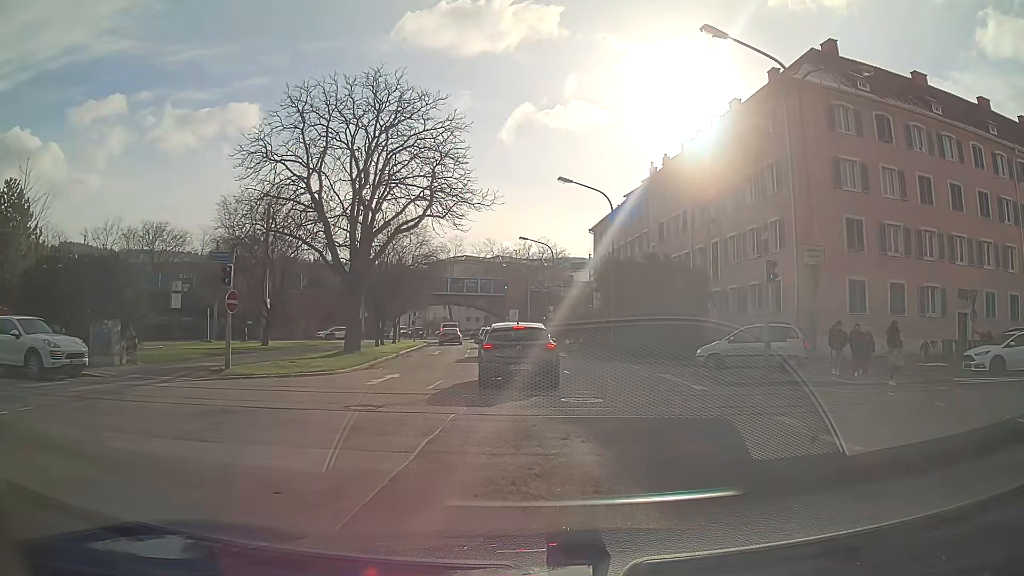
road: primary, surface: asphalt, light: Day
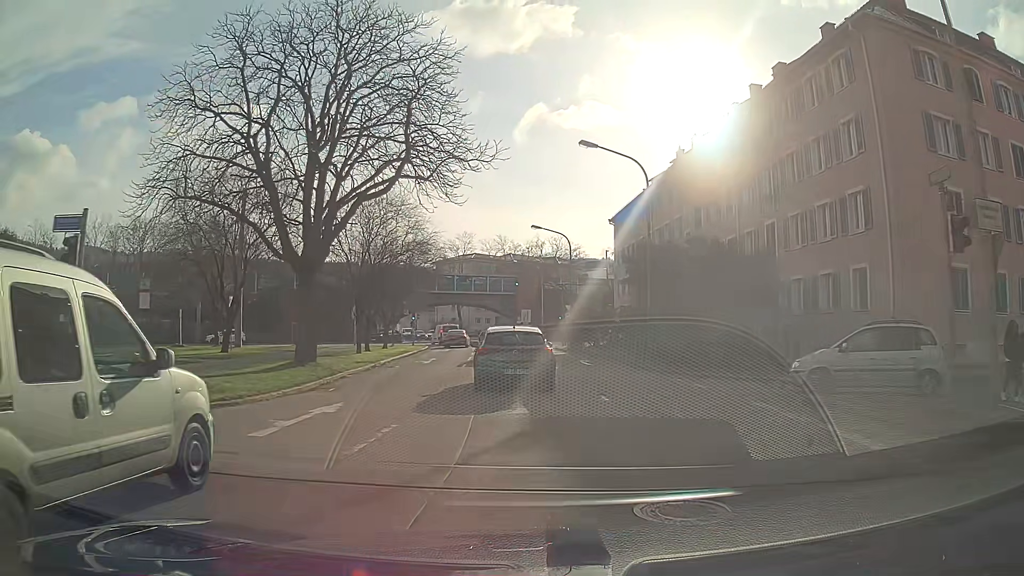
(-0.1, +7.6) m; 0°
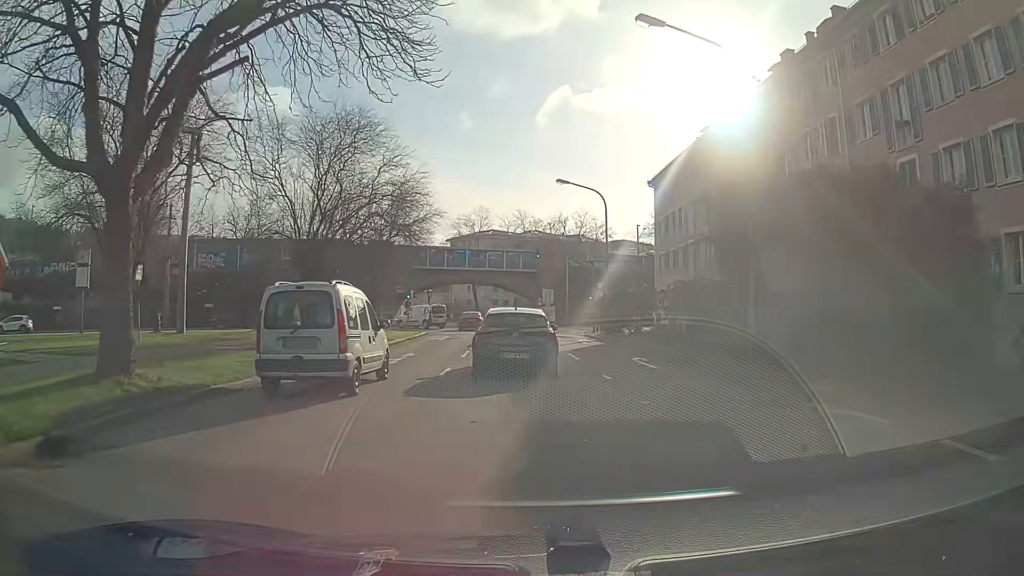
(-0.2, +11.2) m; -3°
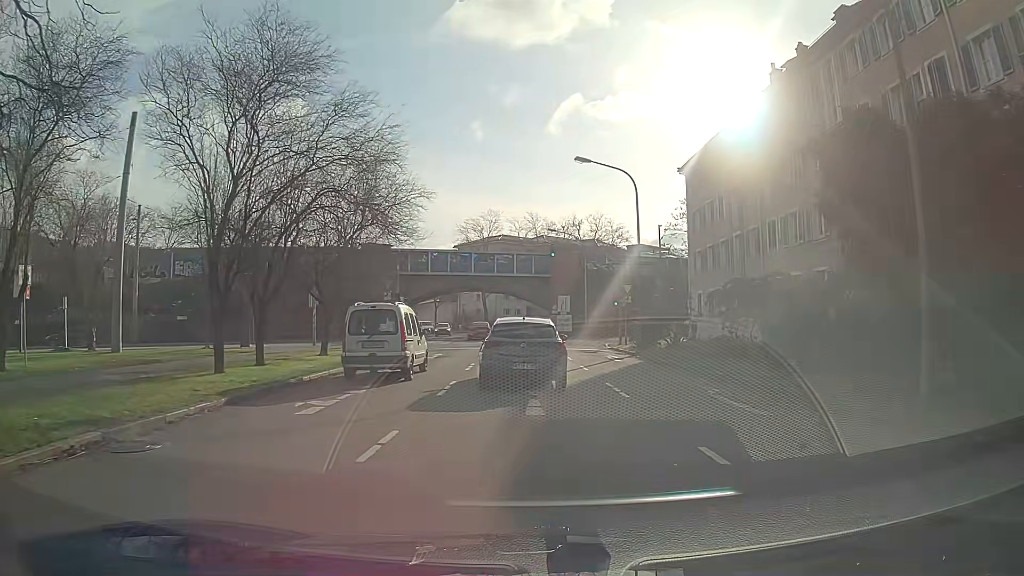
(0.0, +8.0) m; +1°
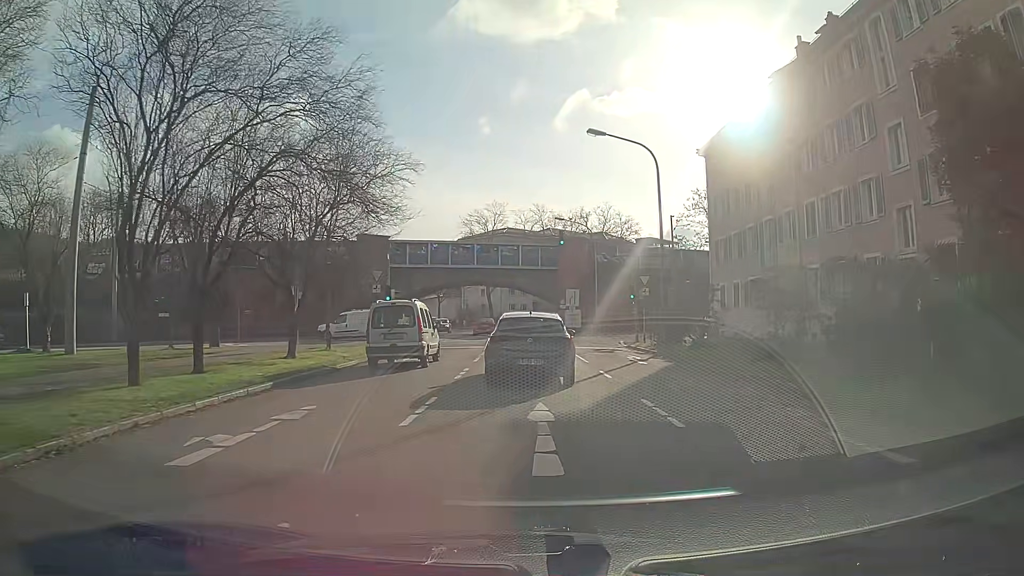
(+0.1, +4.2) m; +1°
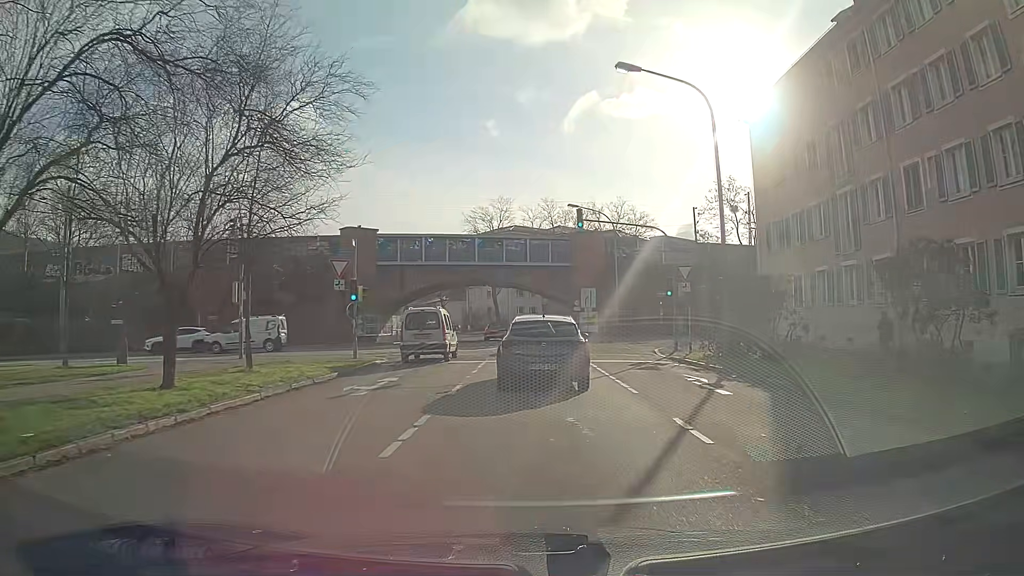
(-0.4, +8.1) m; -5°
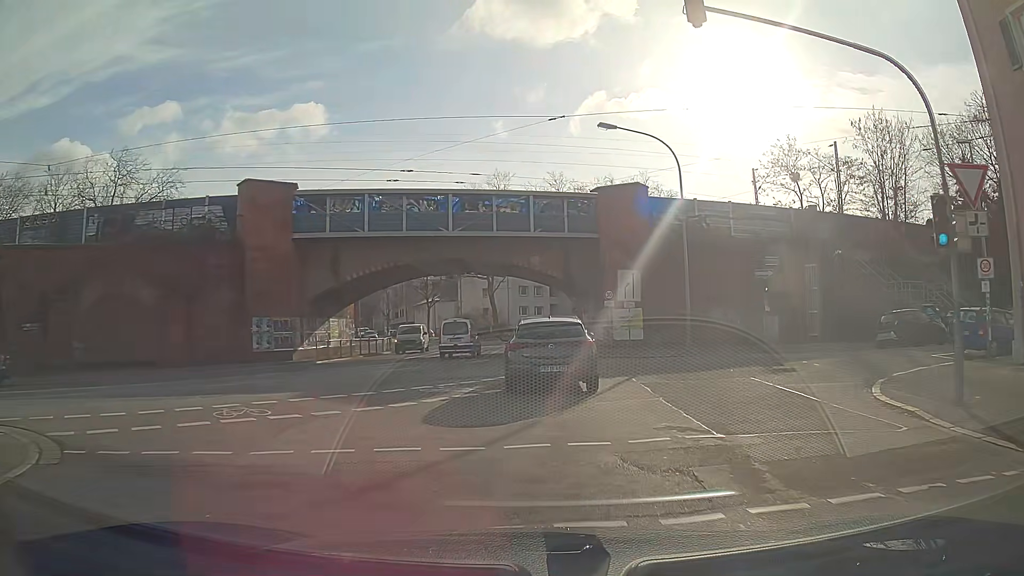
(0.0, +20.8) m; 0°
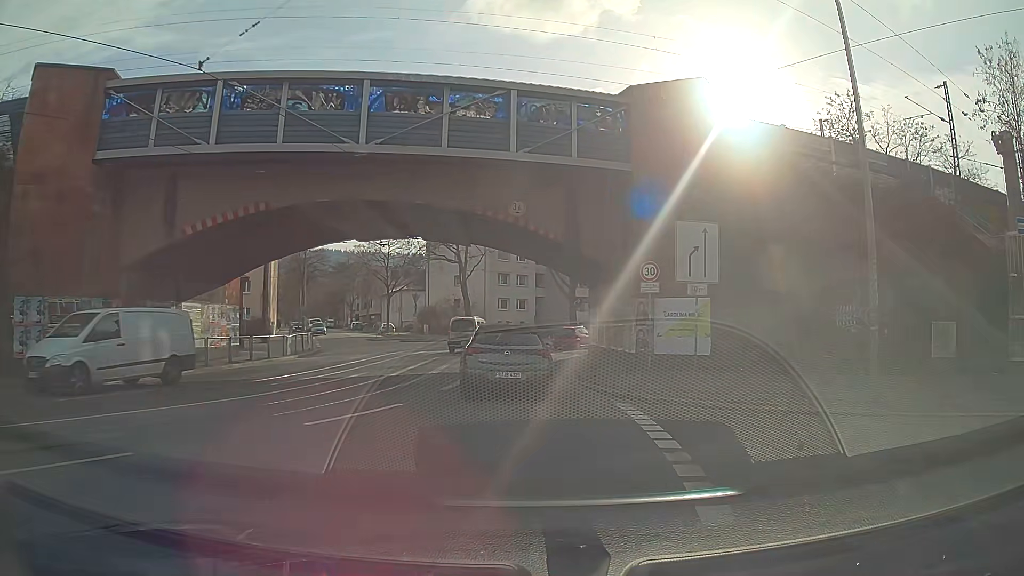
(+0.2, +16.7) m; +1°
